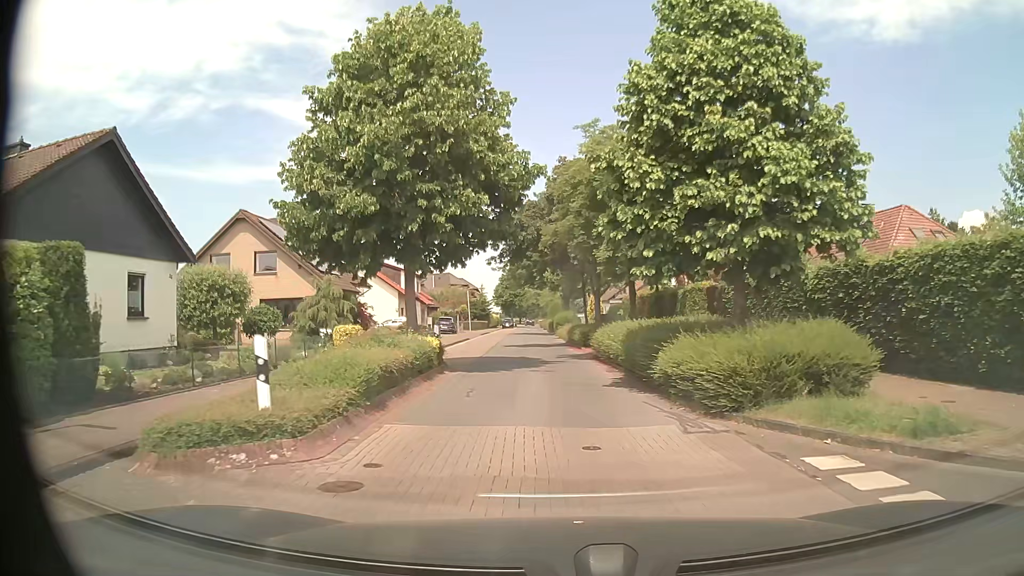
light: Day
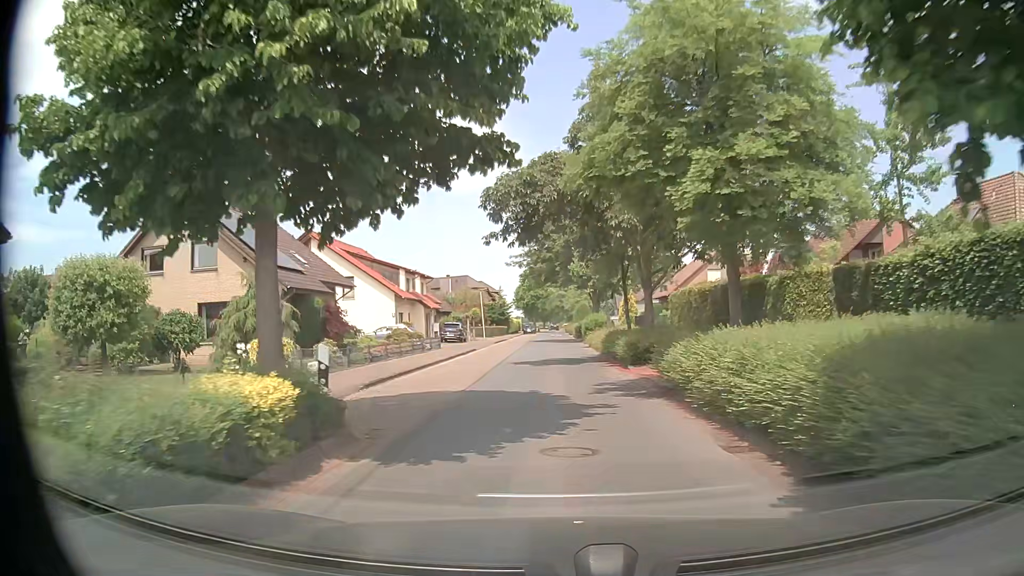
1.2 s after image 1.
(-0.1, +10.1) m; -2°
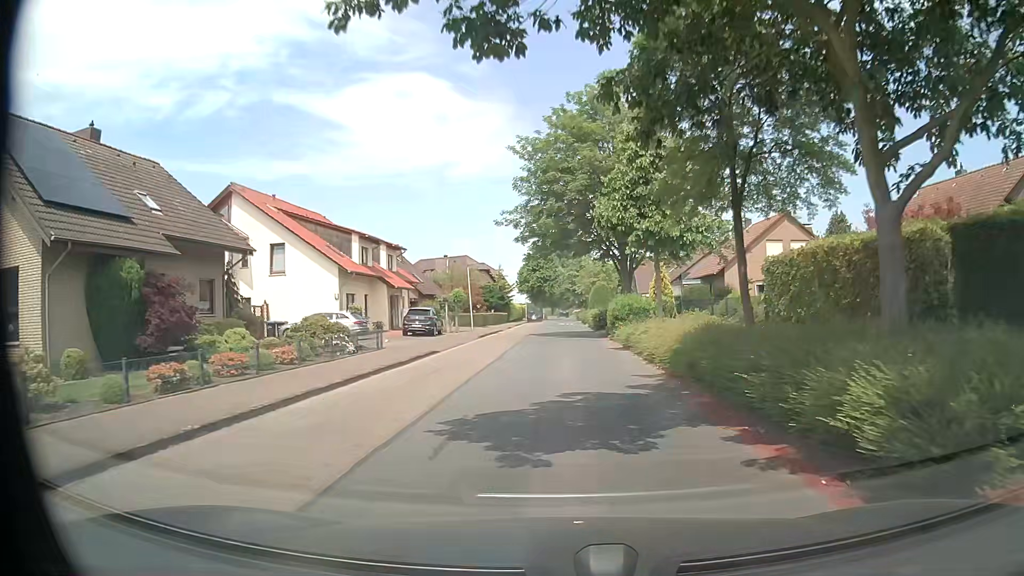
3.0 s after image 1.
(-0.1, +15.5) m; +1°
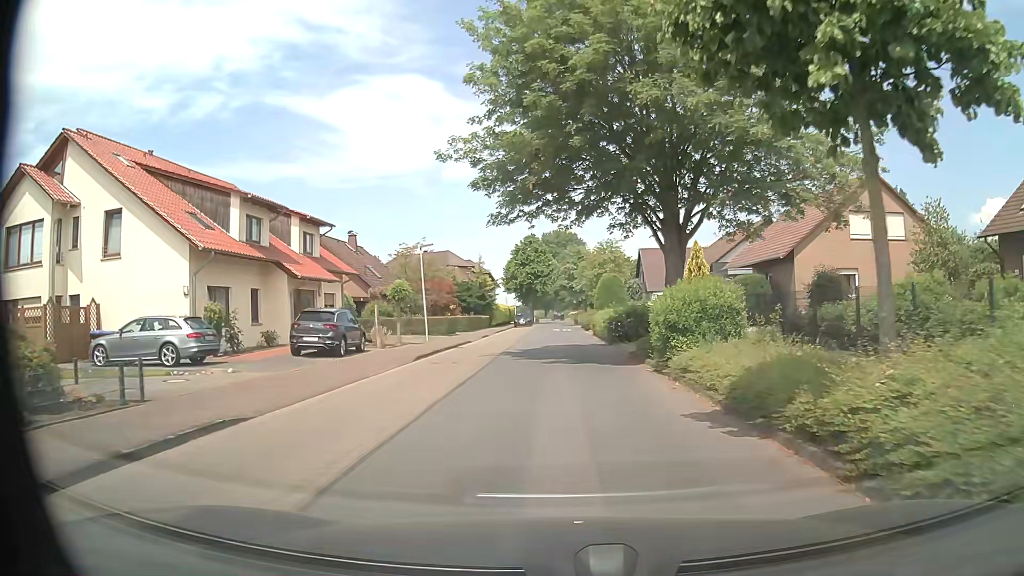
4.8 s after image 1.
(-0.2, +15.2) m; 0°
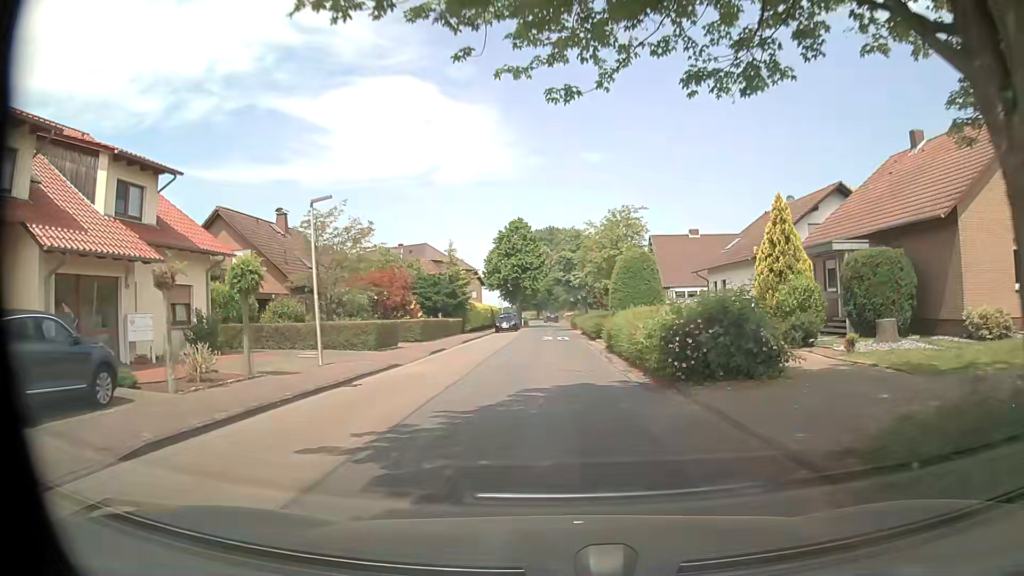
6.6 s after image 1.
(0.0, +14.8) m; 0°
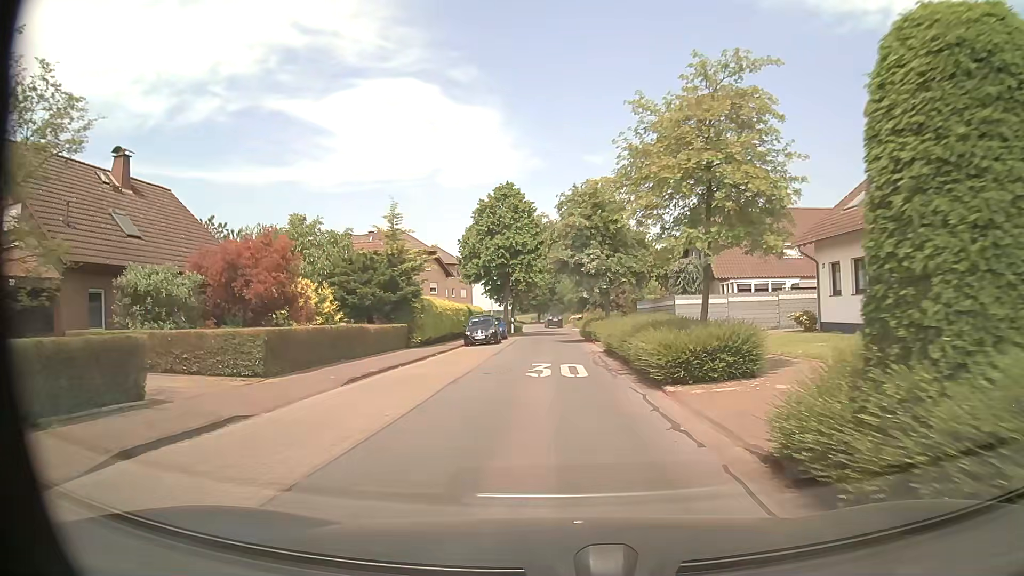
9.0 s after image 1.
(+0.2, +19.5) m; 0°
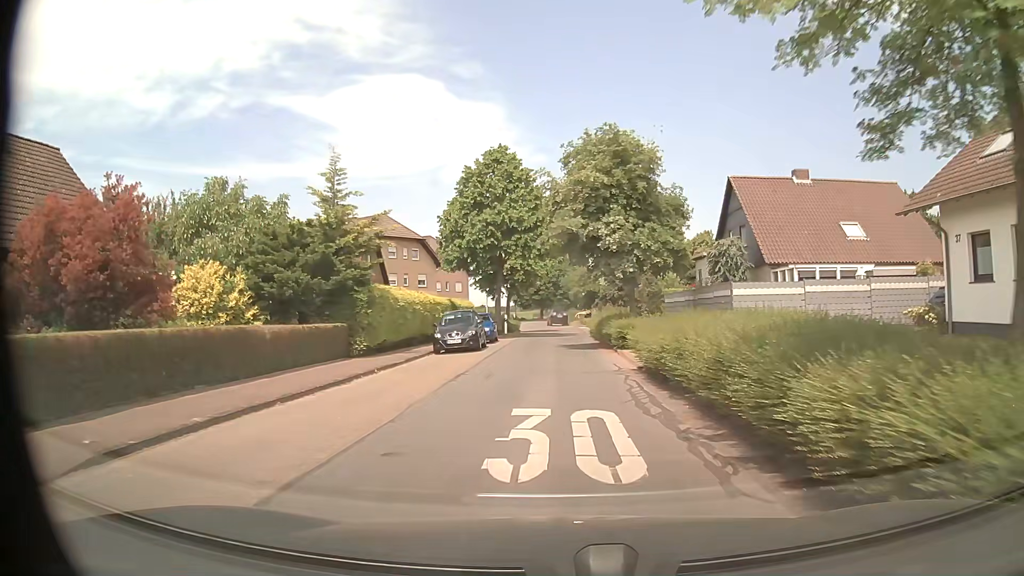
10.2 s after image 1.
(0.0, +9.7) m; 0°
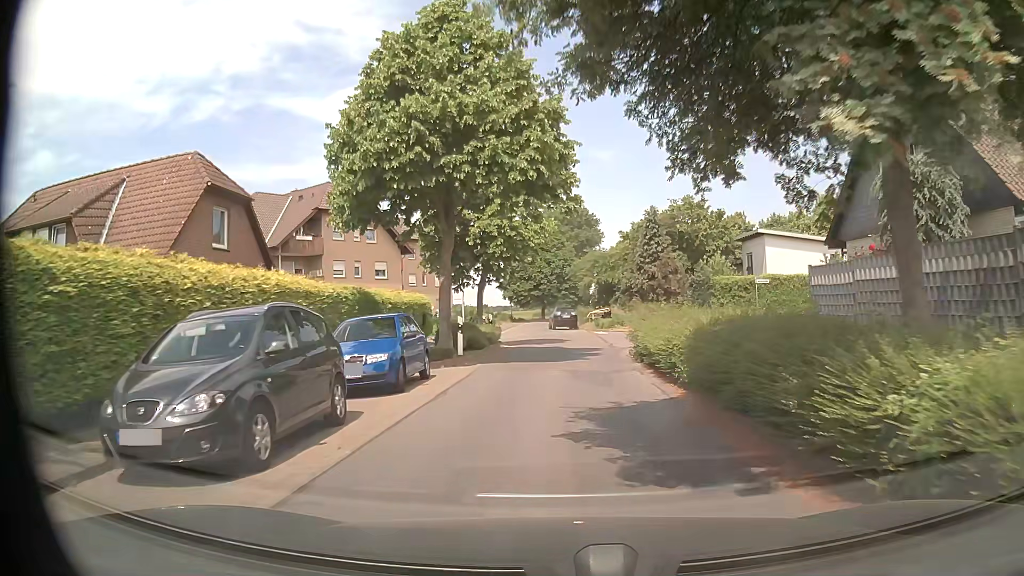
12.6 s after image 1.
(-0.1, +19.1) m; -1°
(0, +10) (0, +20) (+3, +30) (+10, +36) (+19, +38) (+29, +38) (+39, +39) (+49, +41) (+59, +43) (+69, +42) m
